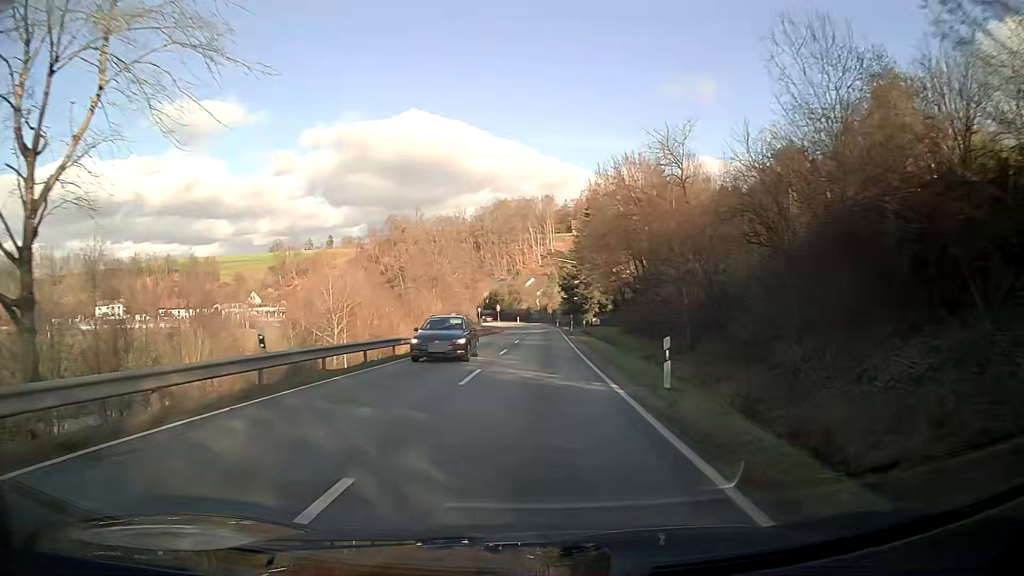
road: secondary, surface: asphalt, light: Day
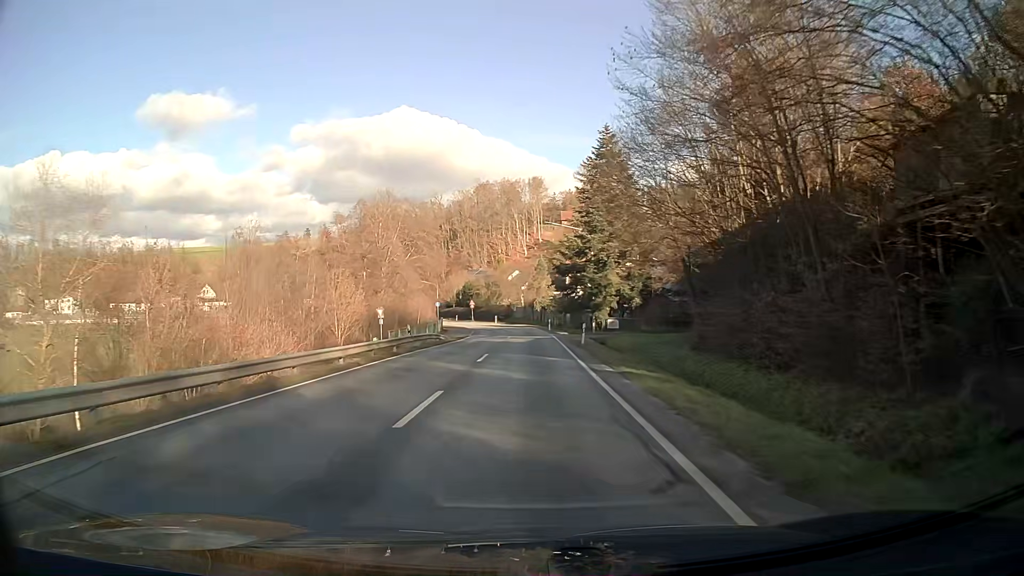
(+0.3, +29.3) m; +1°
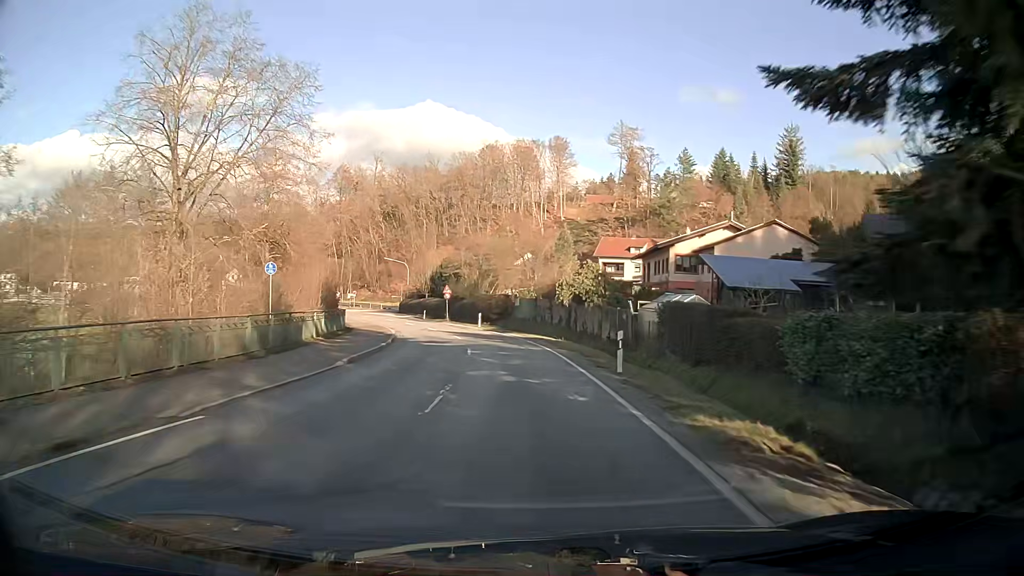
(-0.3, +46.9) m; -2°
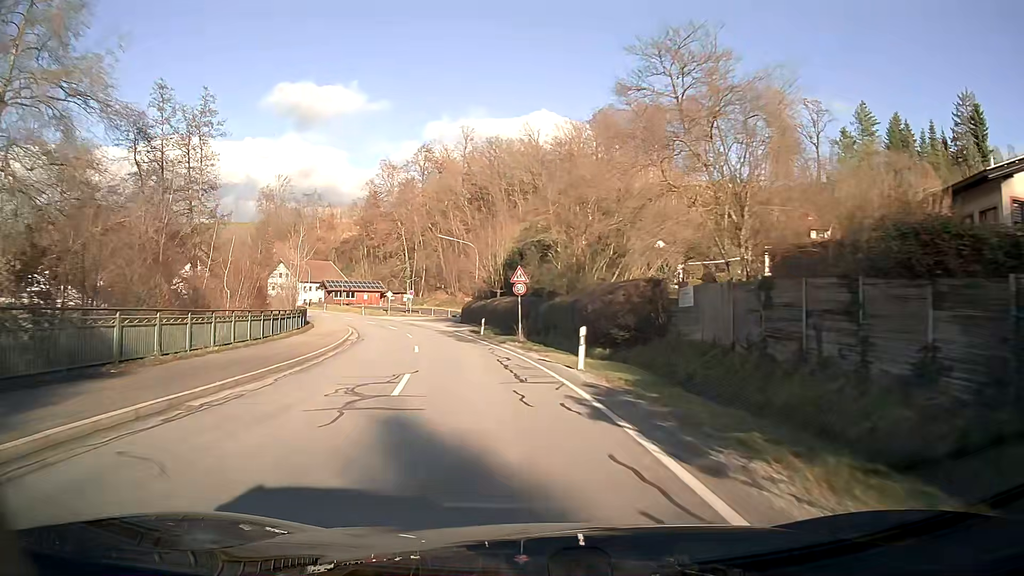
(-2.7, +34.9) m; -11°
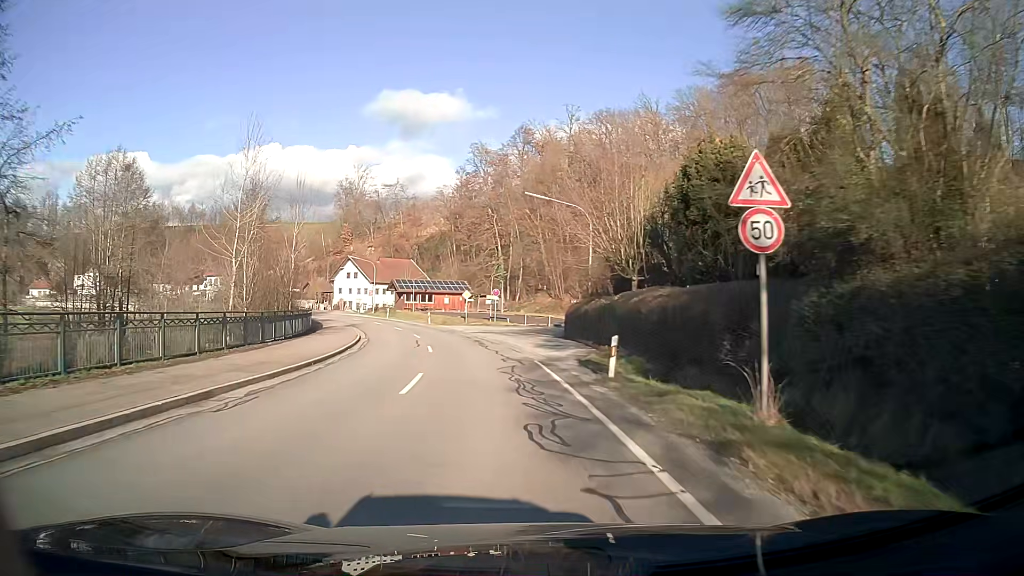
(-1.9, +23.5) m; -9°
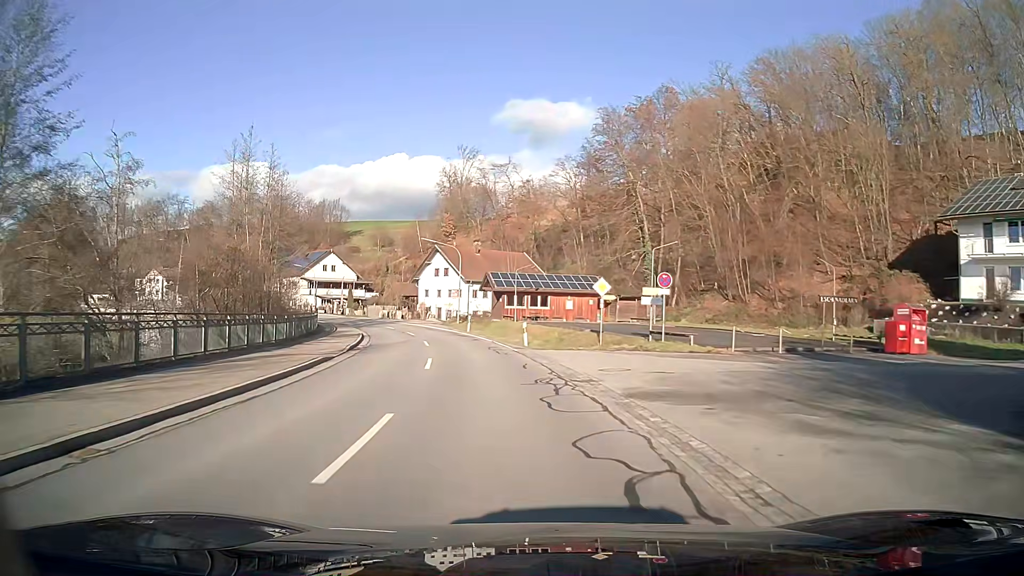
(-2.9, +30.3) m; -11°
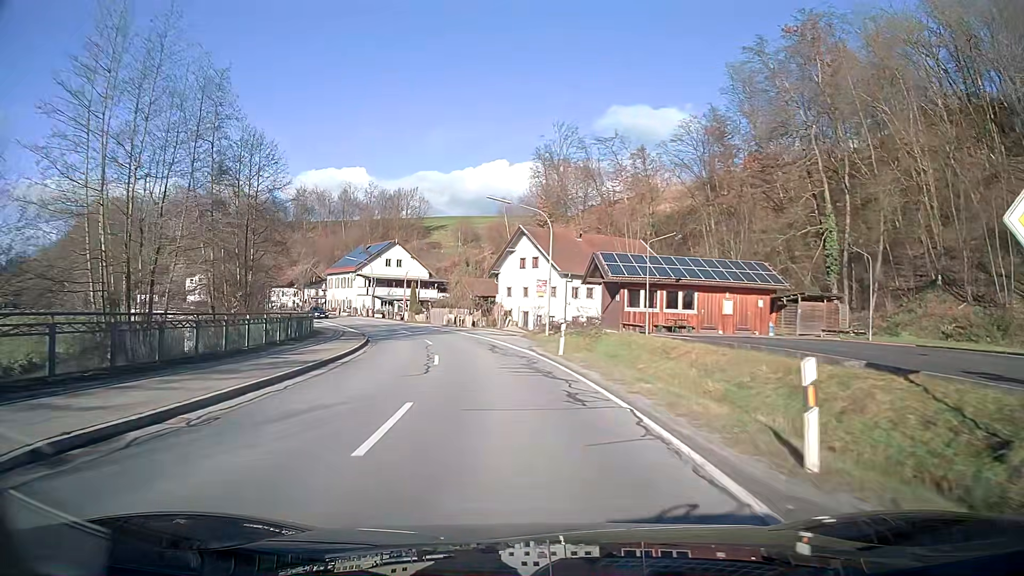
(-1.7, +23.1) m; -9°
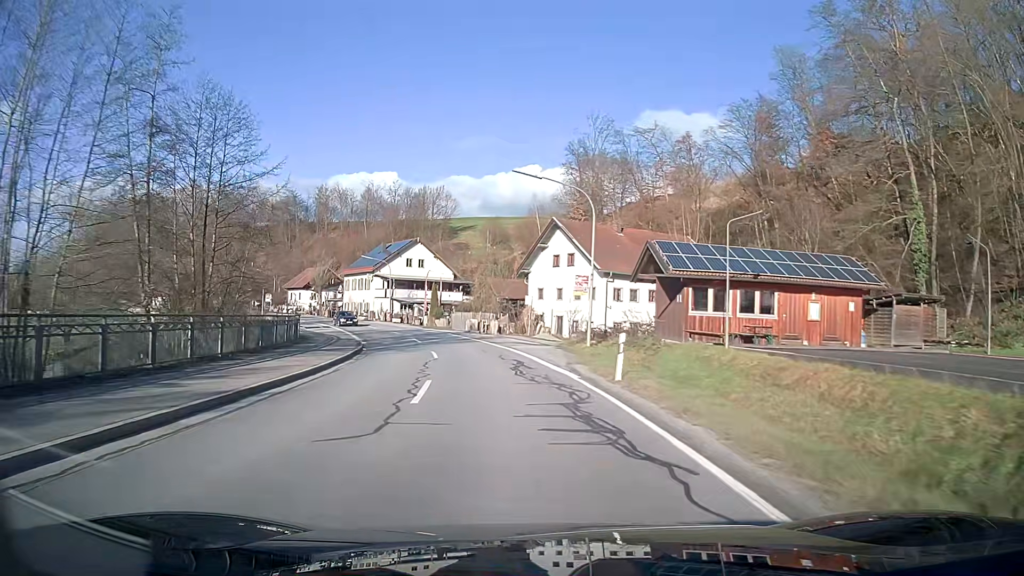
(-0.2, +7.8) m; -3°
